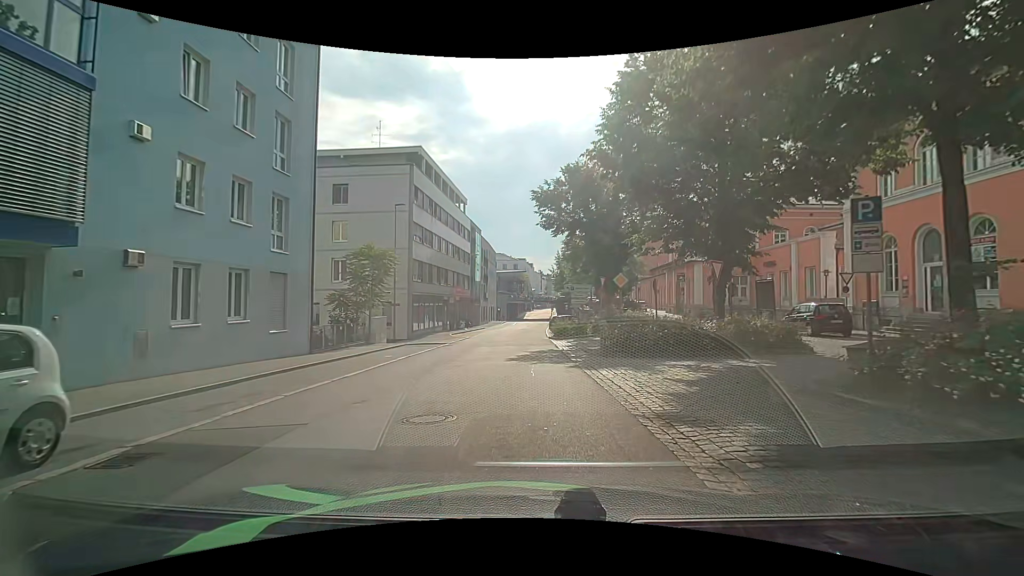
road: primary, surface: asphalt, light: Day
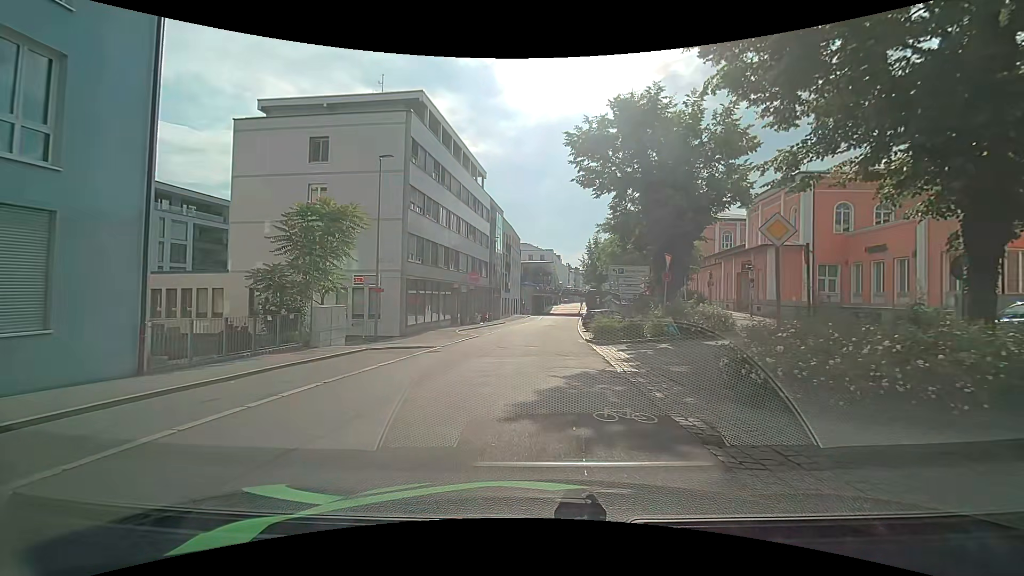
(-0.4, +9.7) m; -3°
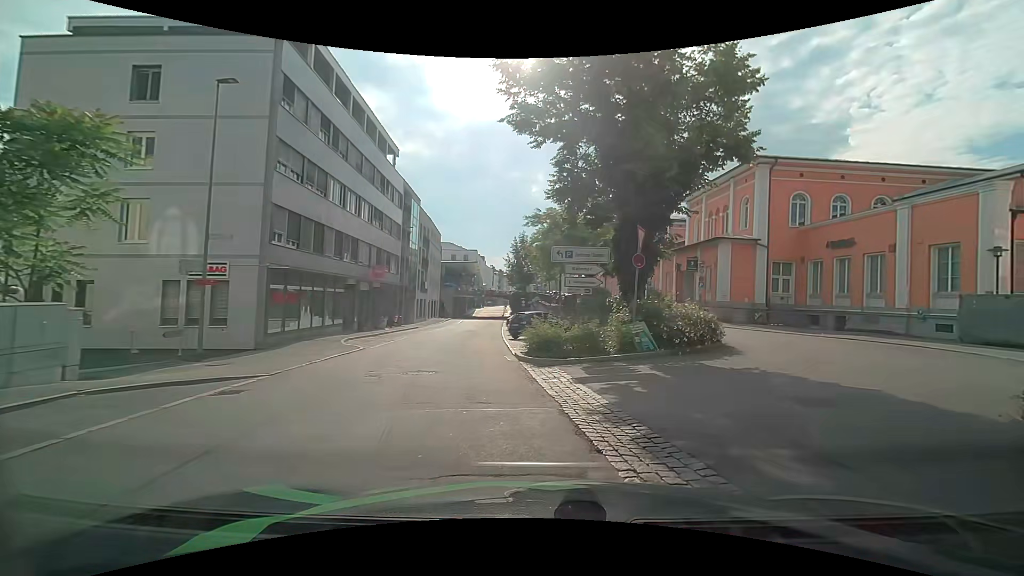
(+0.1, +8.0) m; +8°
